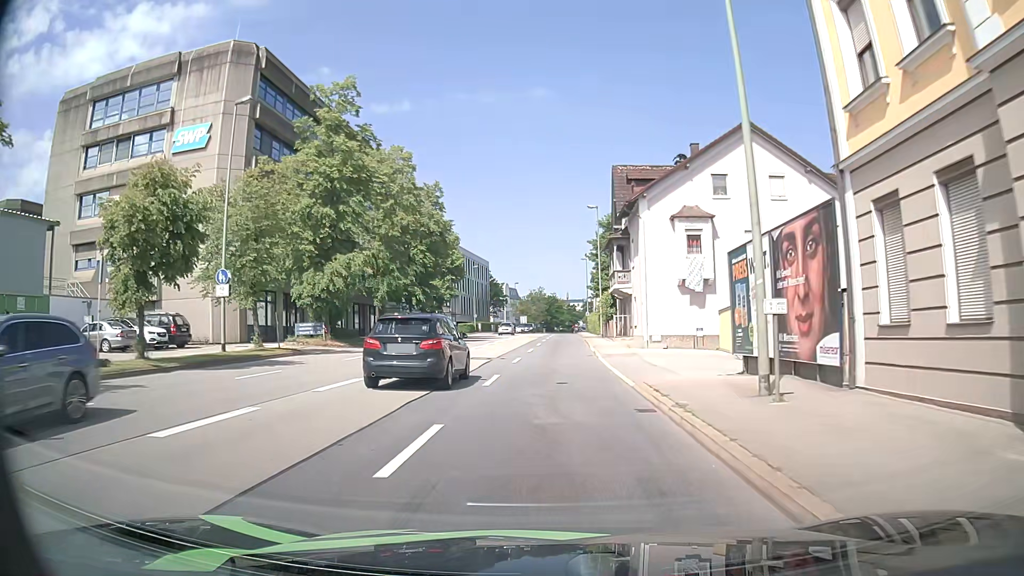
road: primary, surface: asphalt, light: Day
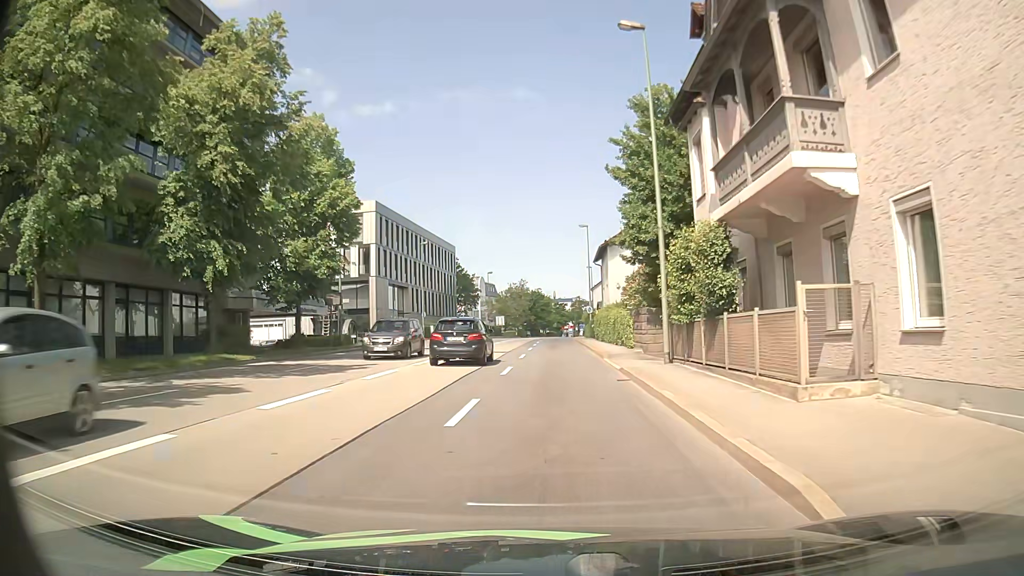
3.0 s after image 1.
(+0.4, +33.0) m; +1°
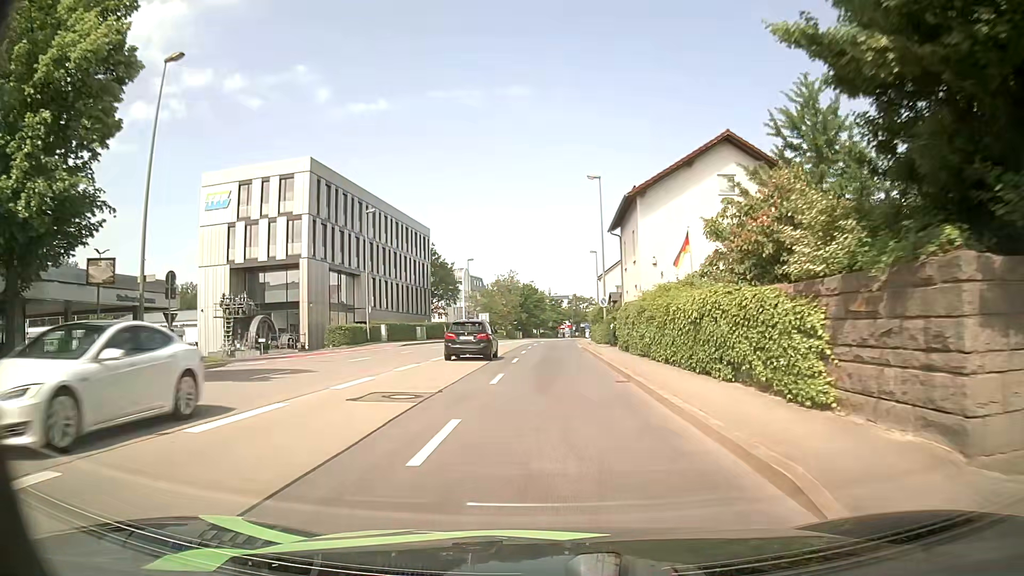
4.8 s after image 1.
(+0.1, +20.4) m; +1°
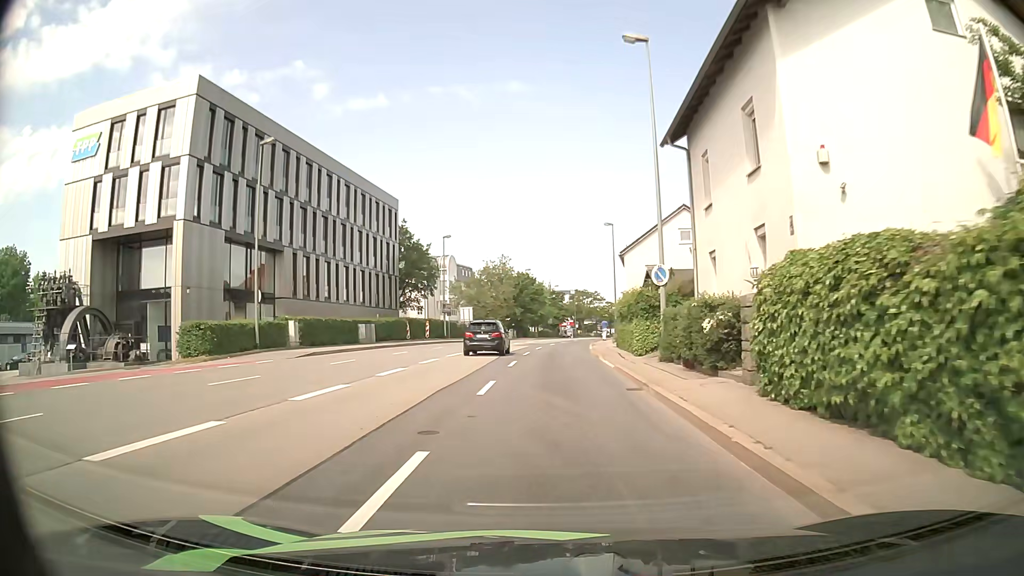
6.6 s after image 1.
(-0.1, +20.4) m; 0°
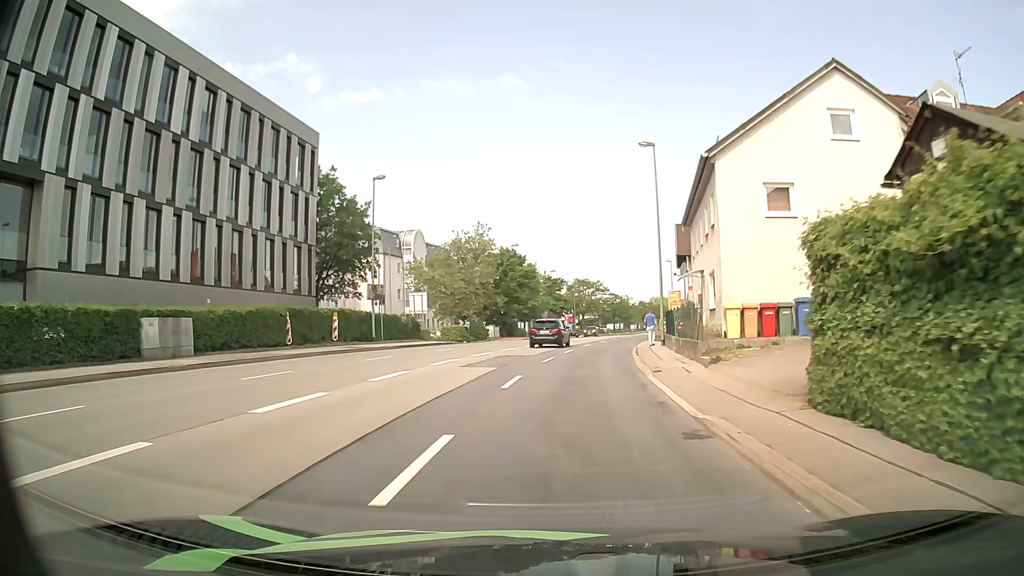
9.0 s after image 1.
(0.0, +25.9) m; 0°
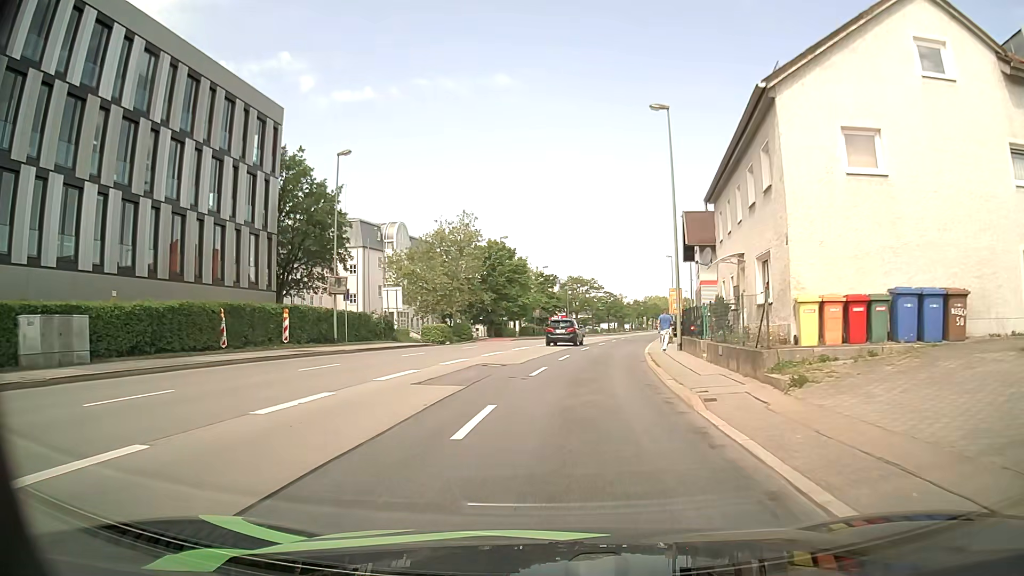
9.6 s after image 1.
(0.0, +6.1) m; 0°
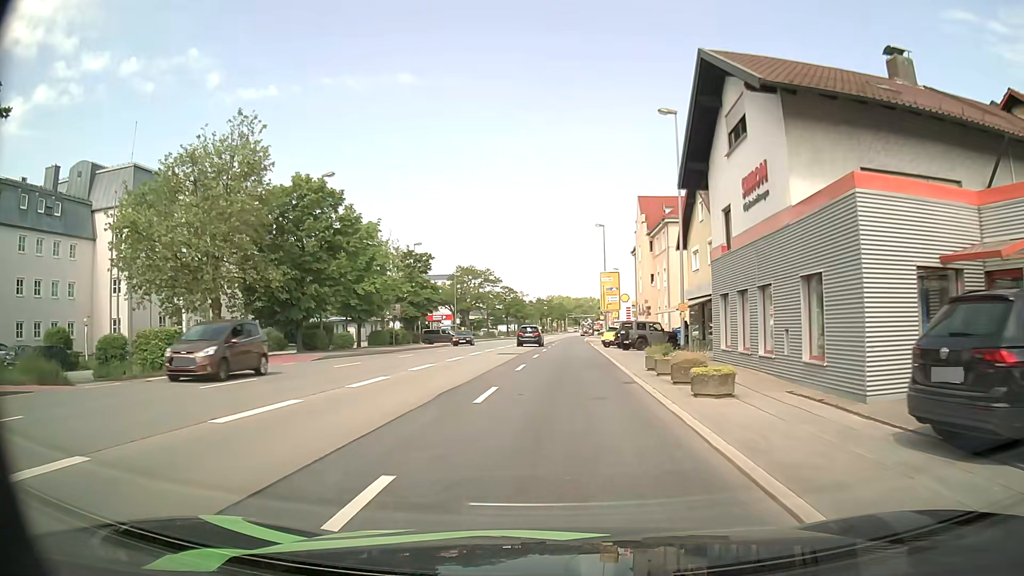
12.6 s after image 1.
(+2.2, +30.1) m; +8°
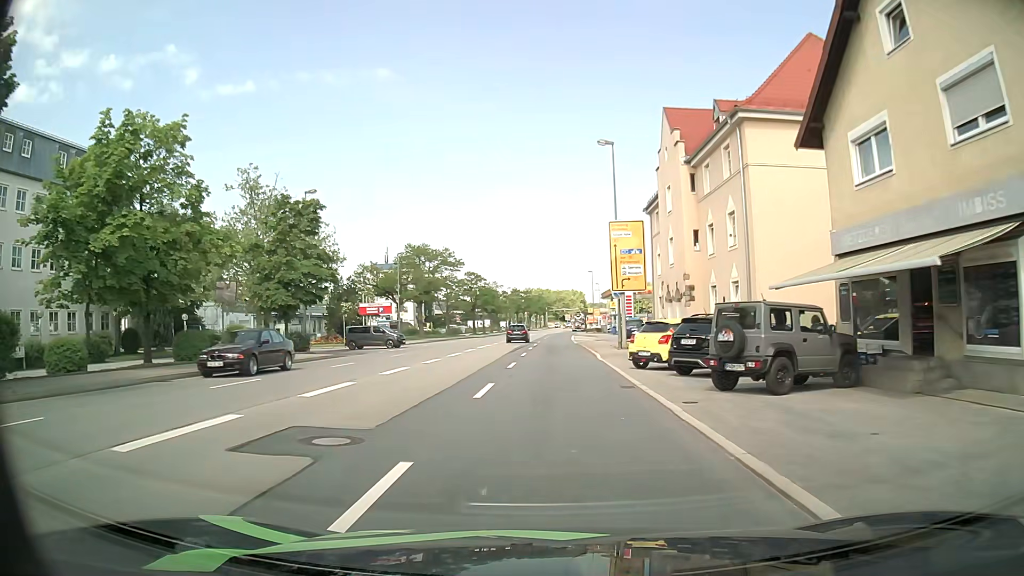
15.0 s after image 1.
(+0.6, +26.4) m; +1°
